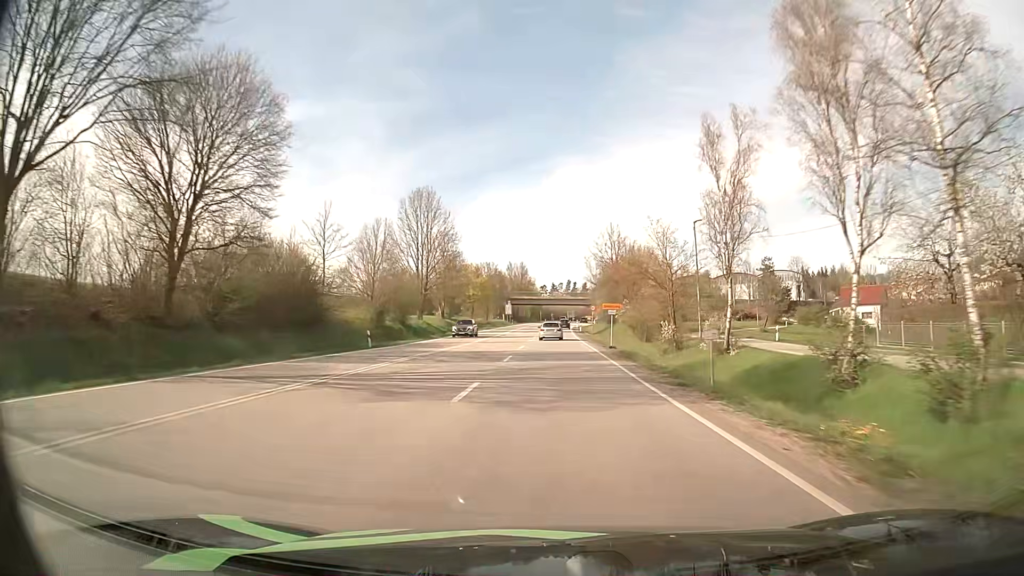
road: primary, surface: asphalt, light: Day
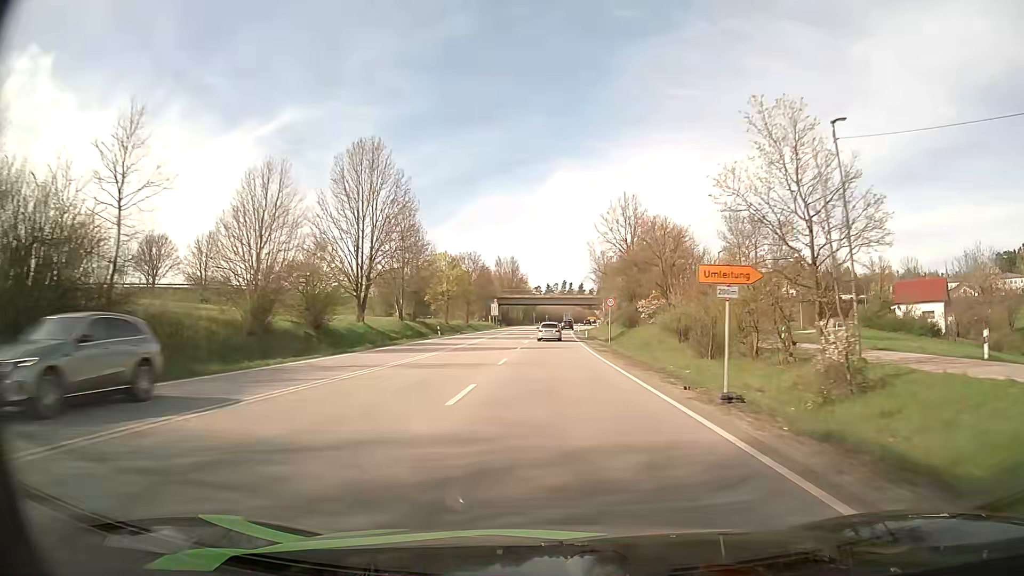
(+0.1, +24.3) m; +1°
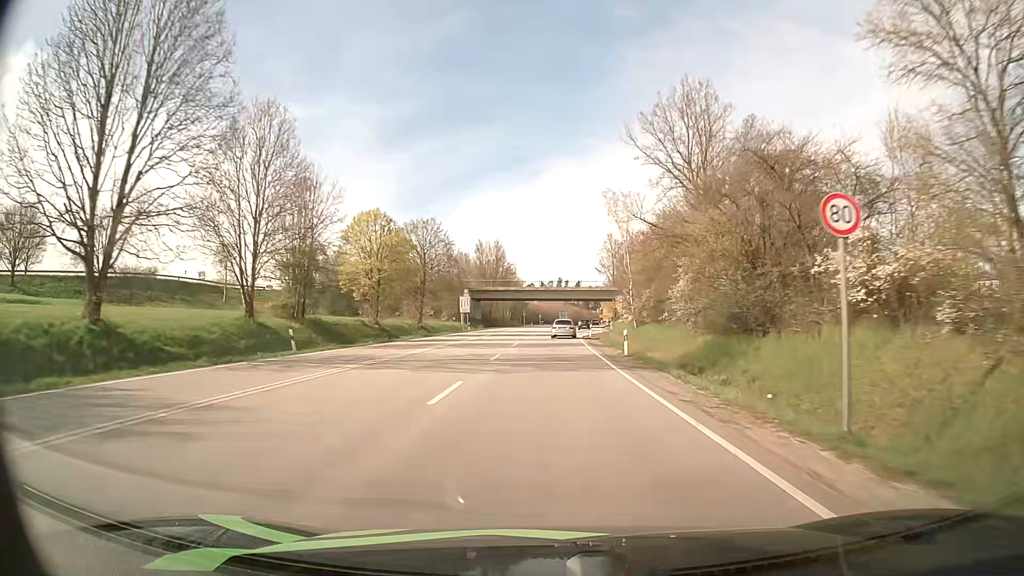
(+0.2, +36.2) m; +1°
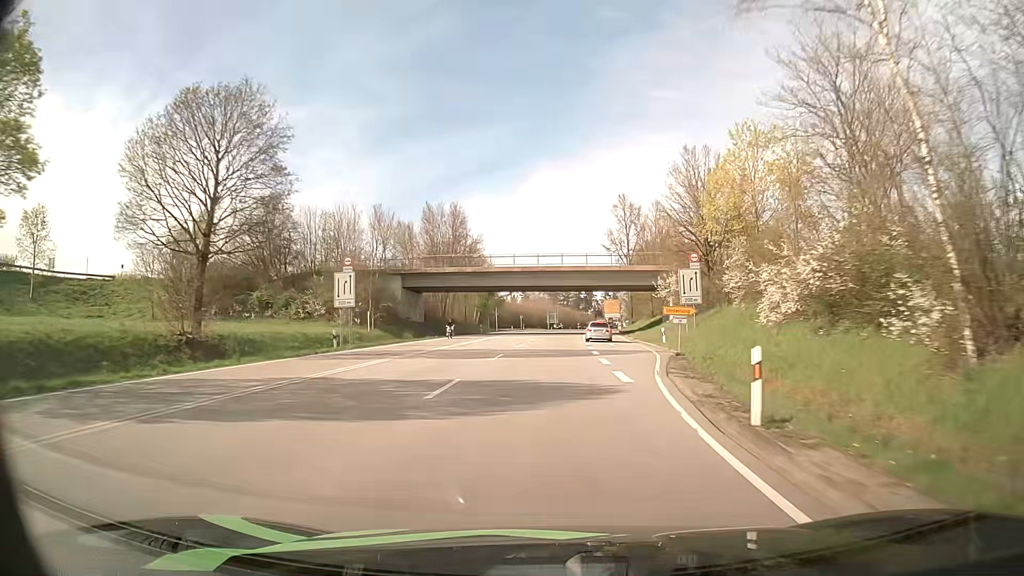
(+0.4, +47.0) m; +1°
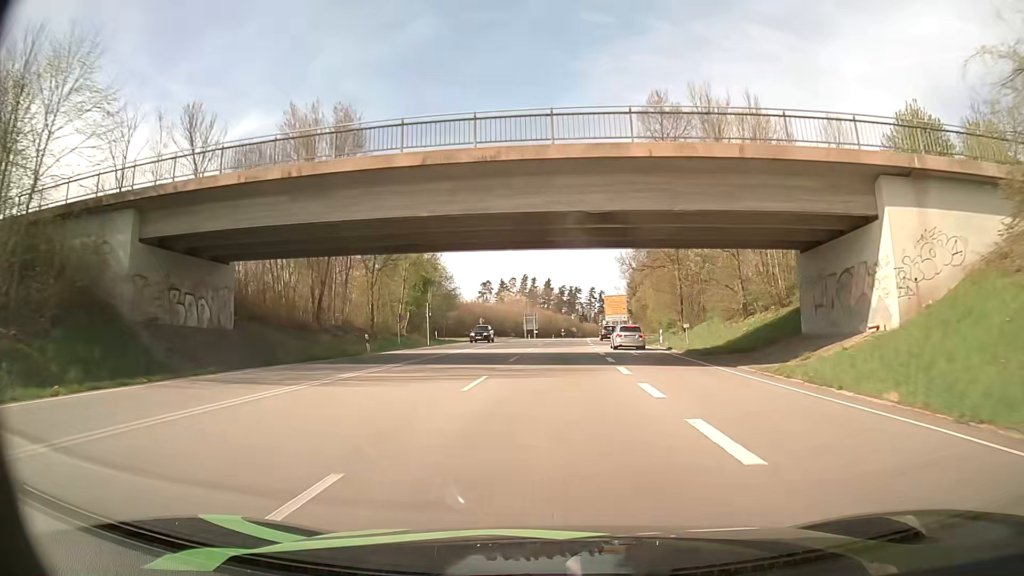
(+0.6, +46.0) m; +2°
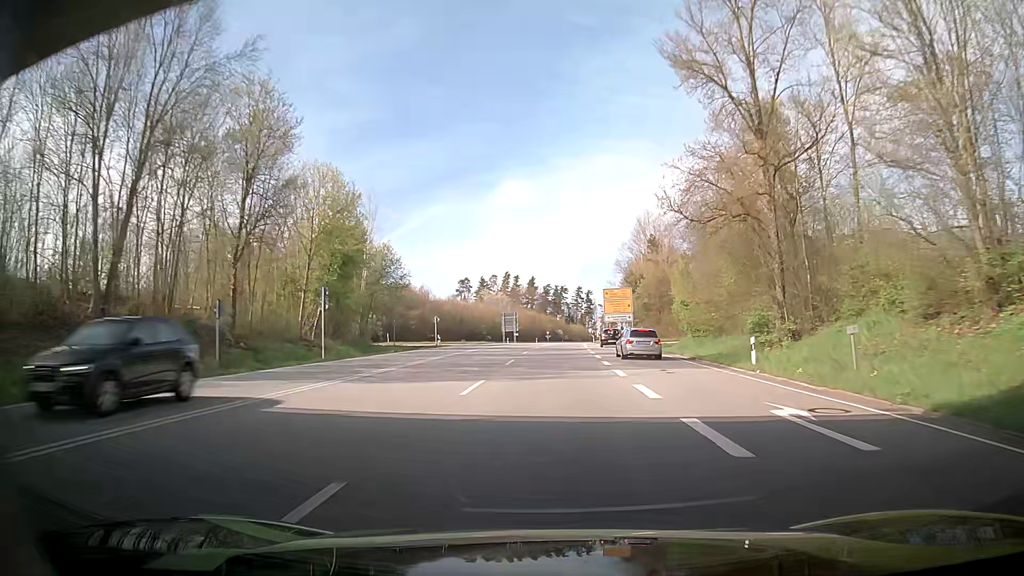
(+0.4, +24.3) m; +1°
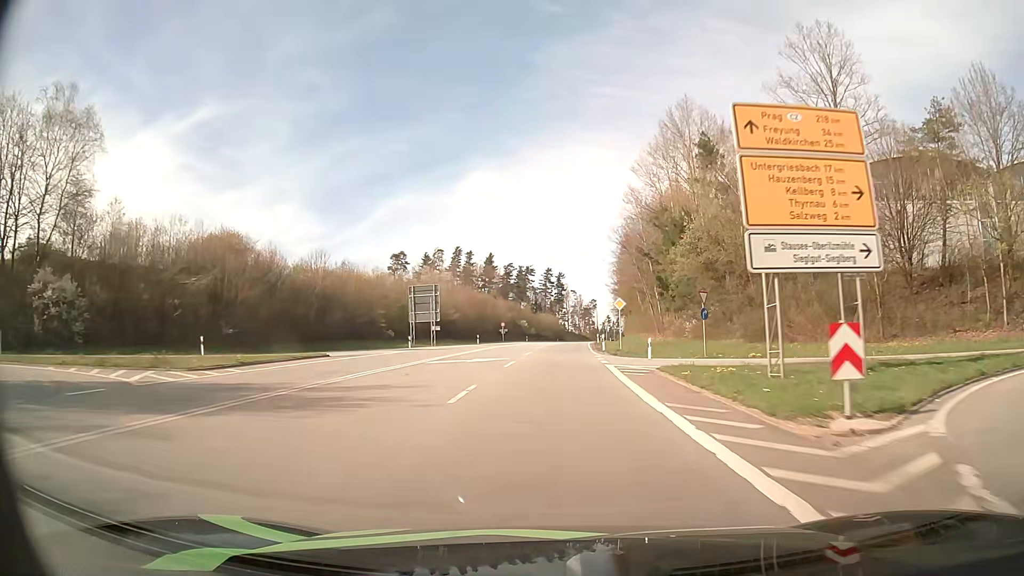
(+1.7, +65.6) m; +3°
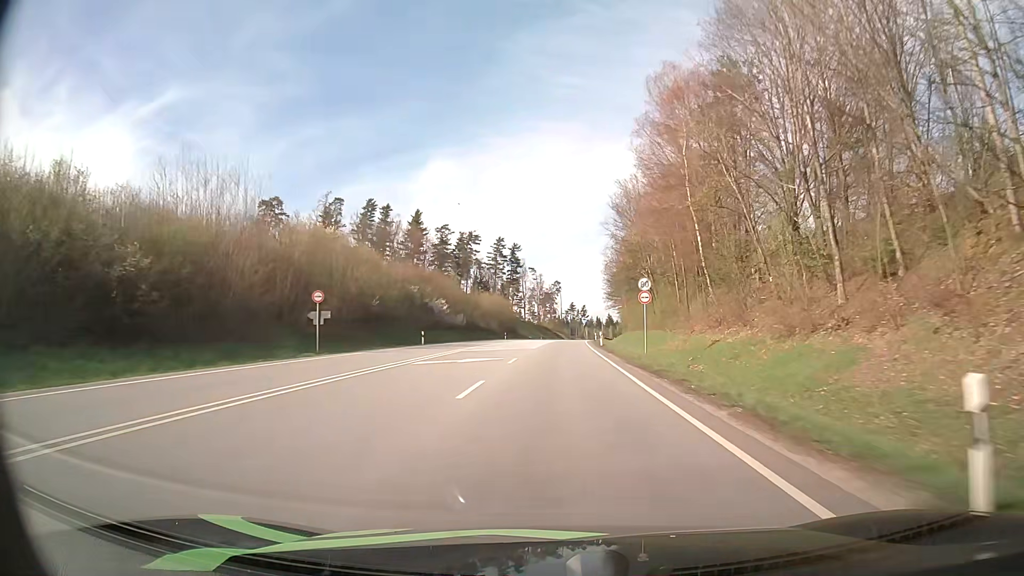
(+2.1, +72.3) m; +4°
(0, +10) (0, +20) (0, +30) (0, +40) (+1, +50) (+1, +60) (+2, +70) (+2, +80) (+3, +90) (+3, +100) m
